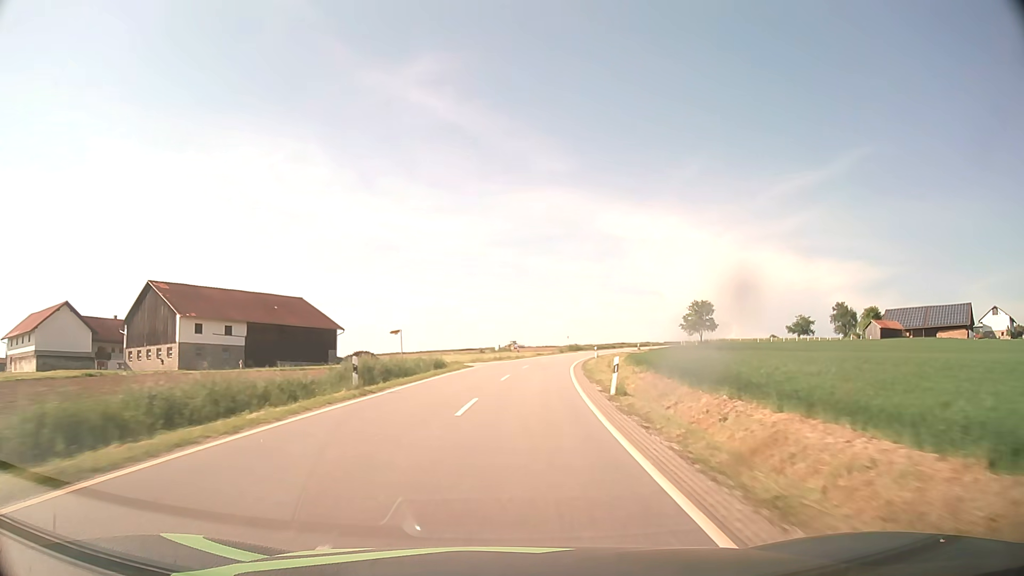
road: tertiary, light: Day
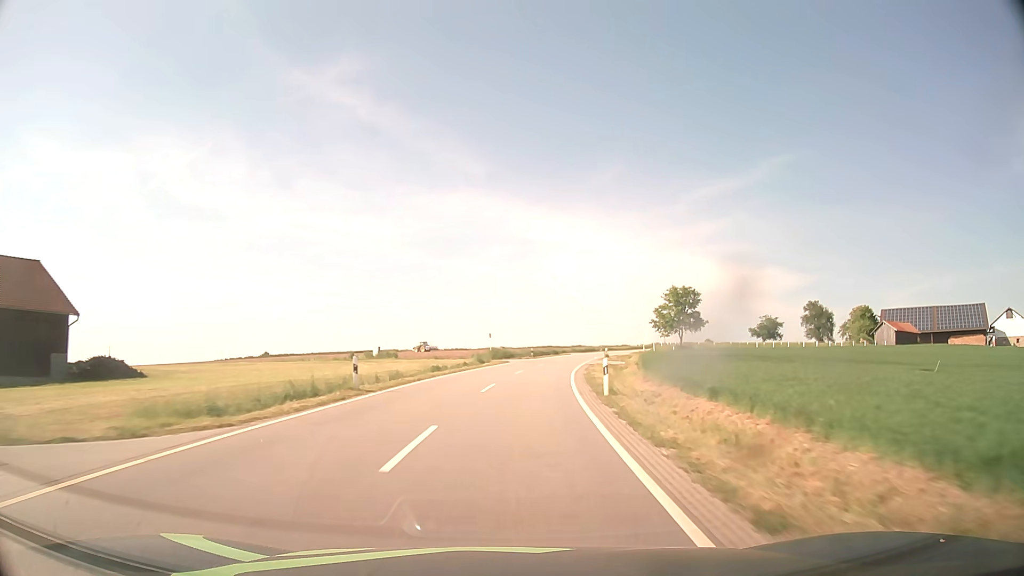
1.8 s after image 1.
(+2.9, +41.8) m; +8°
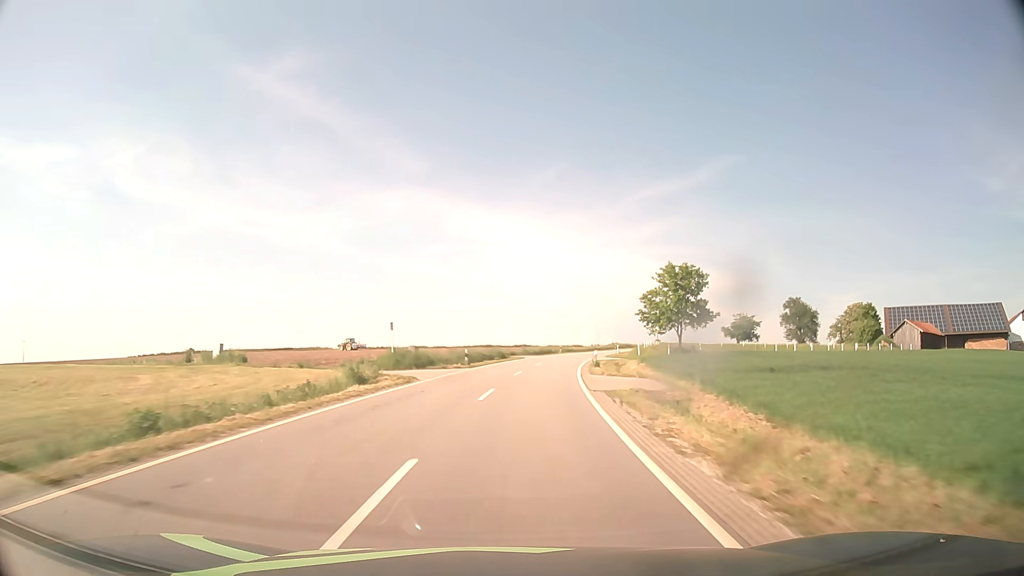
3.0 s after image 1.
(+1.2, +27.4) m; +5°
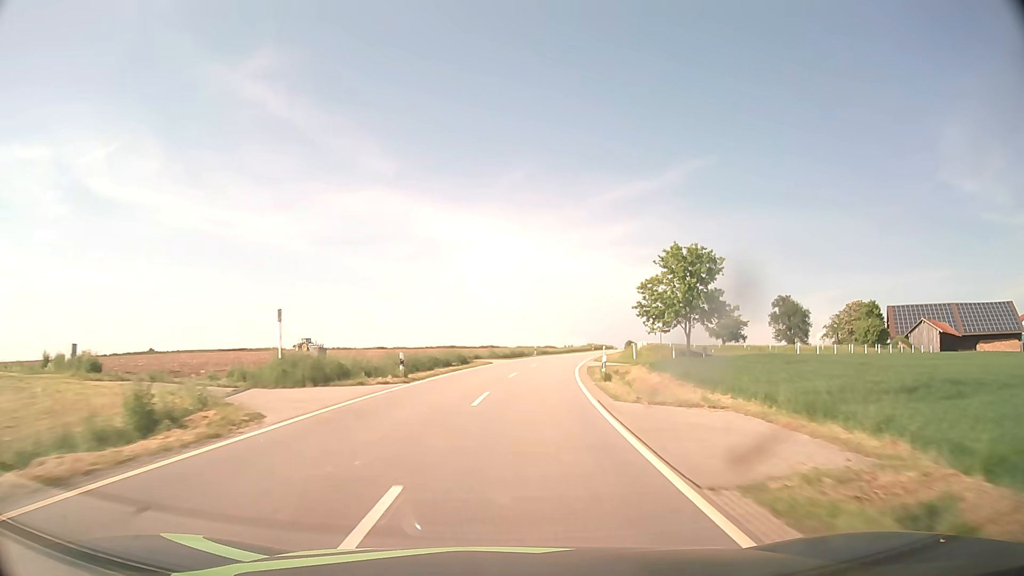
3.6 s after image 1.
(+0.3, +13.6) m; +3°
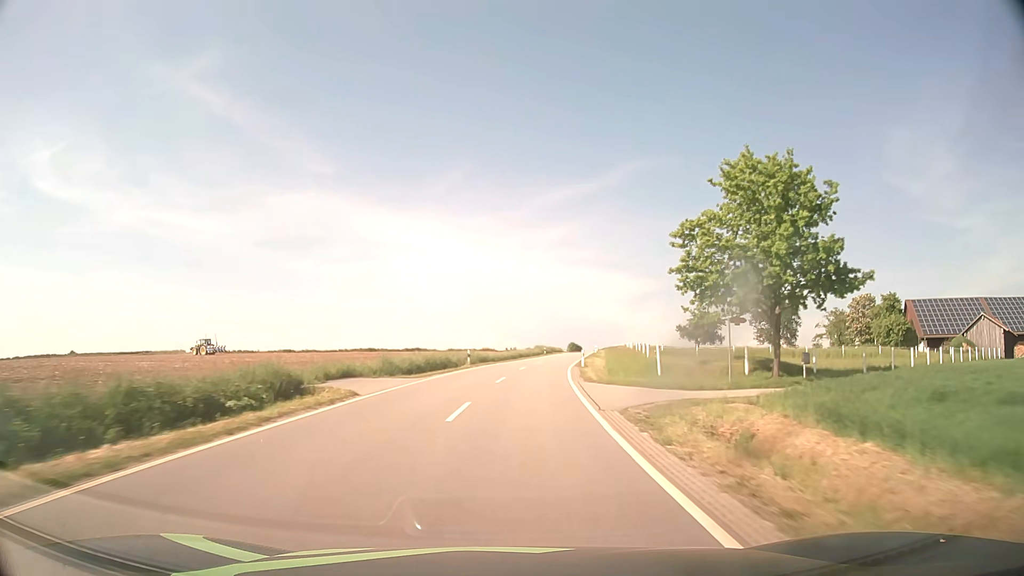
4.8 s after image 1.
(+1.3, +26.9) m; +5°
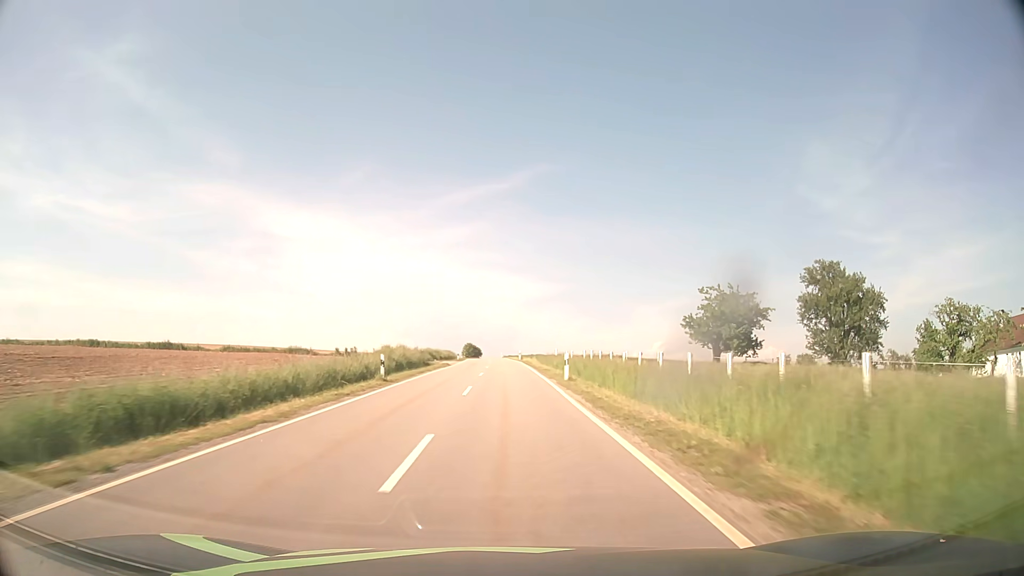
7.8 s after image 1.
(+6.0, +66.0) m; +9°
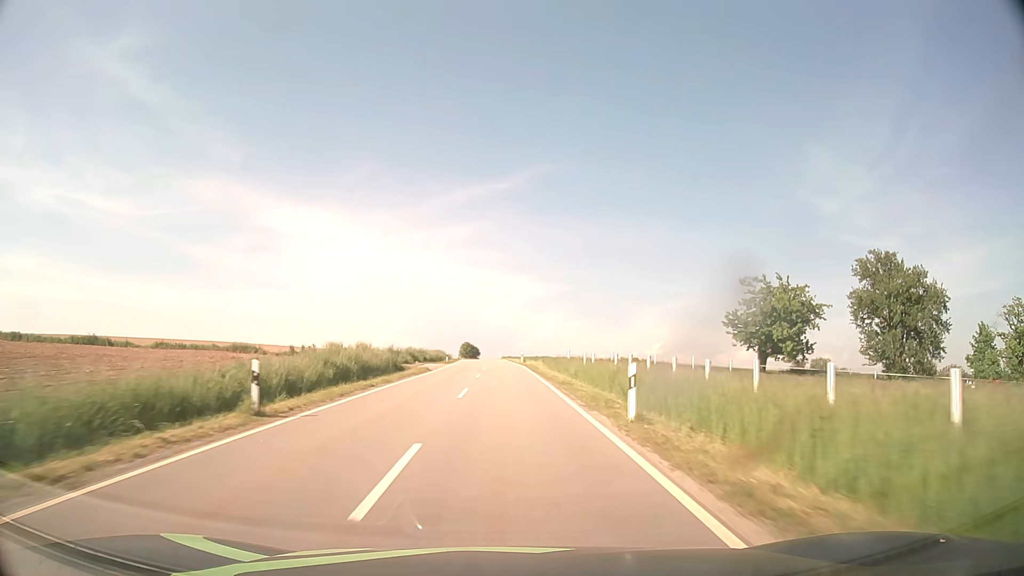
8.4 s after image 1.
(0.0, +13.2) m; 0°
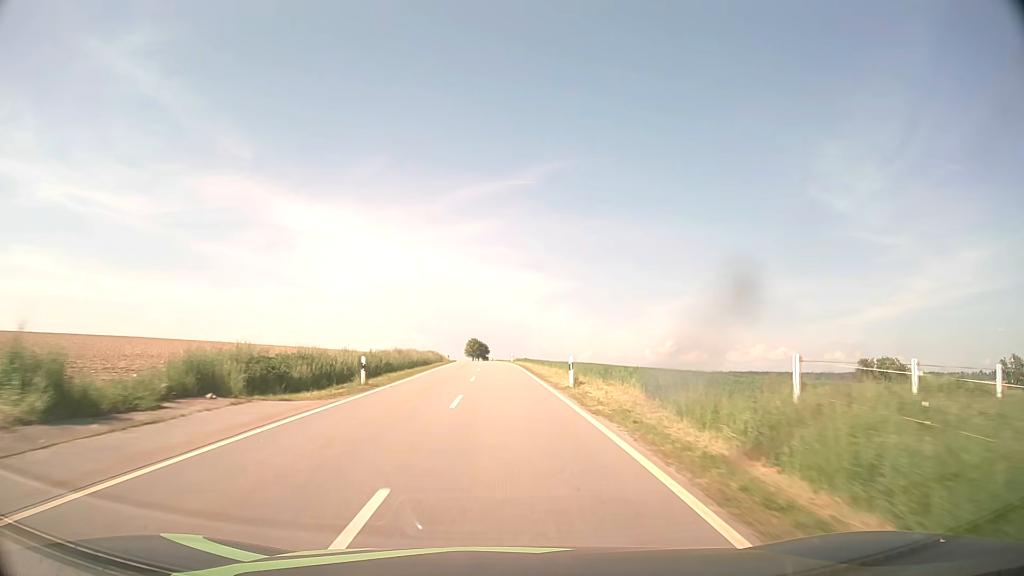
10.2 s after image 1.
(-0.2, +39.4) m; -1°
(0, +10) (0, +20) (0, +30) (-1, +40) (-1, +50) (-1, +60) (-2, +70) (-2, +80) (-2, +90) (-3, +100) m
